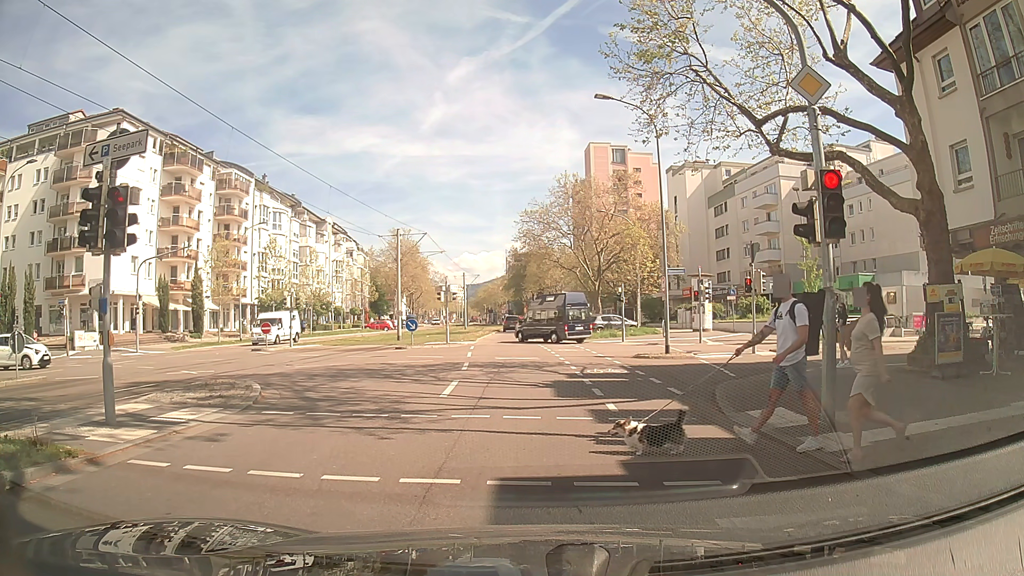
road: tertiary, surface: asphalt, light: Day
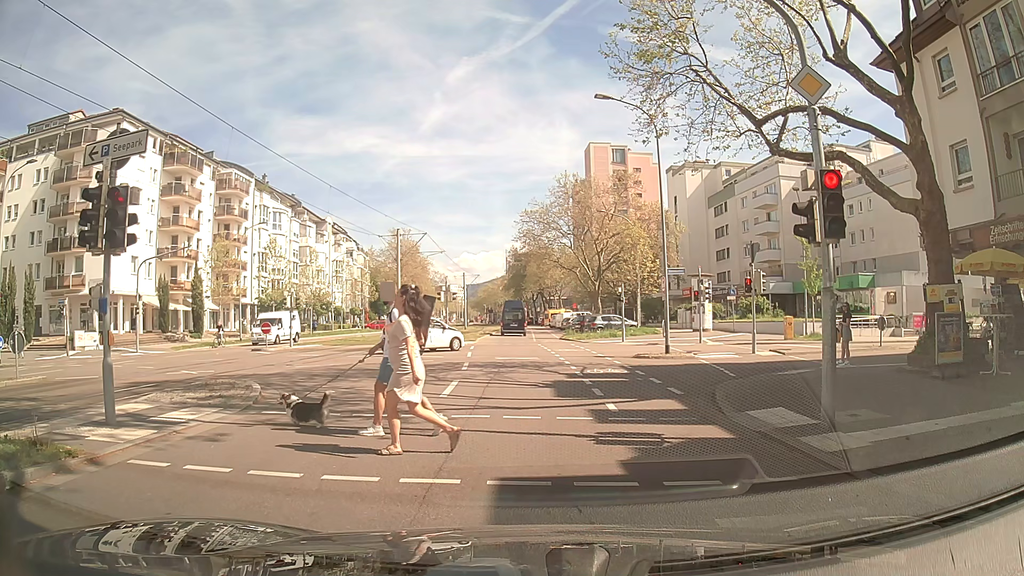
(0.0, 0.0) m; 0°
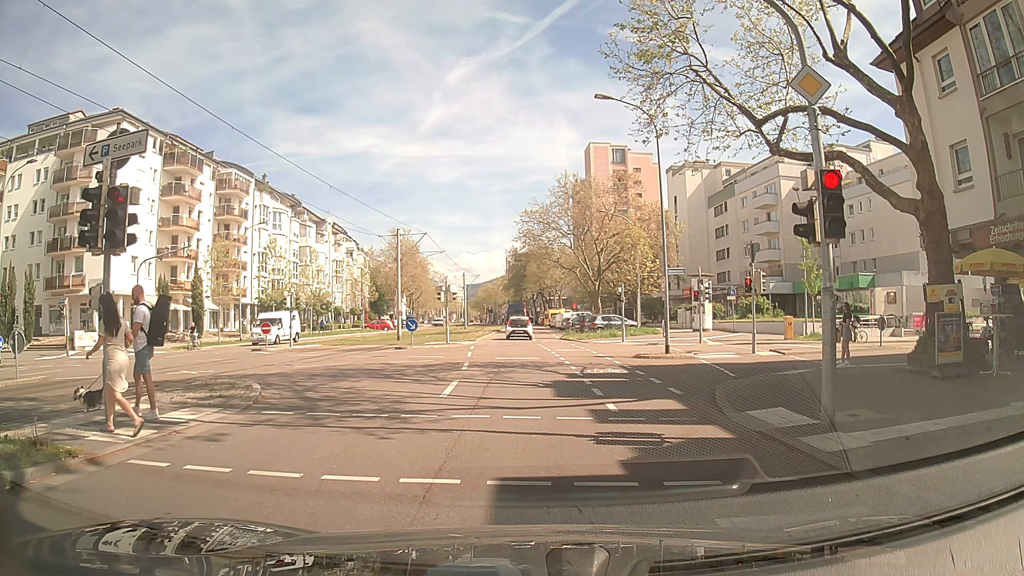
(0.0, 0.0) m; 0°
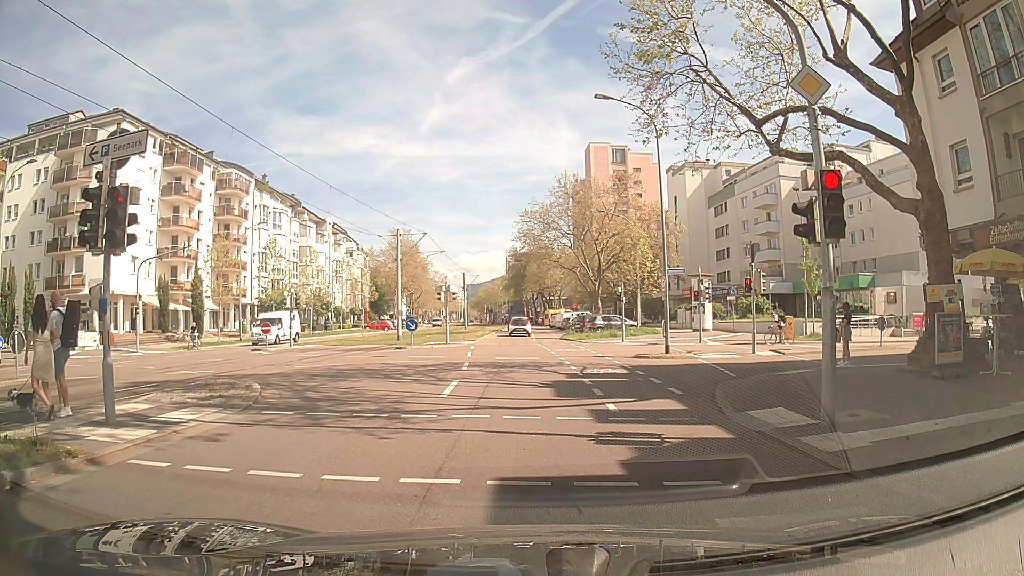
(0.0, 0.0) m; 0°
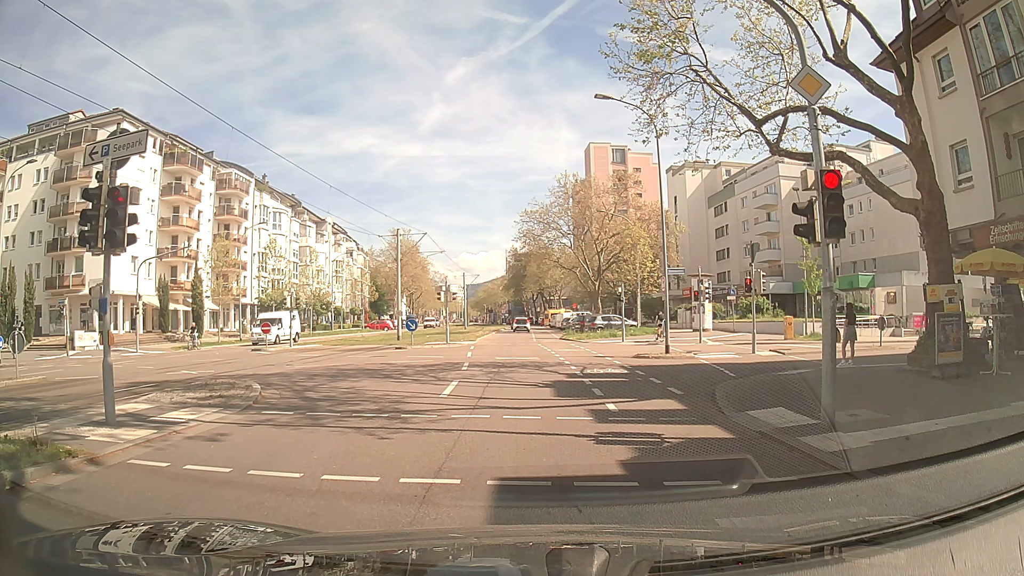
(0.0, 0.0) m; 0°
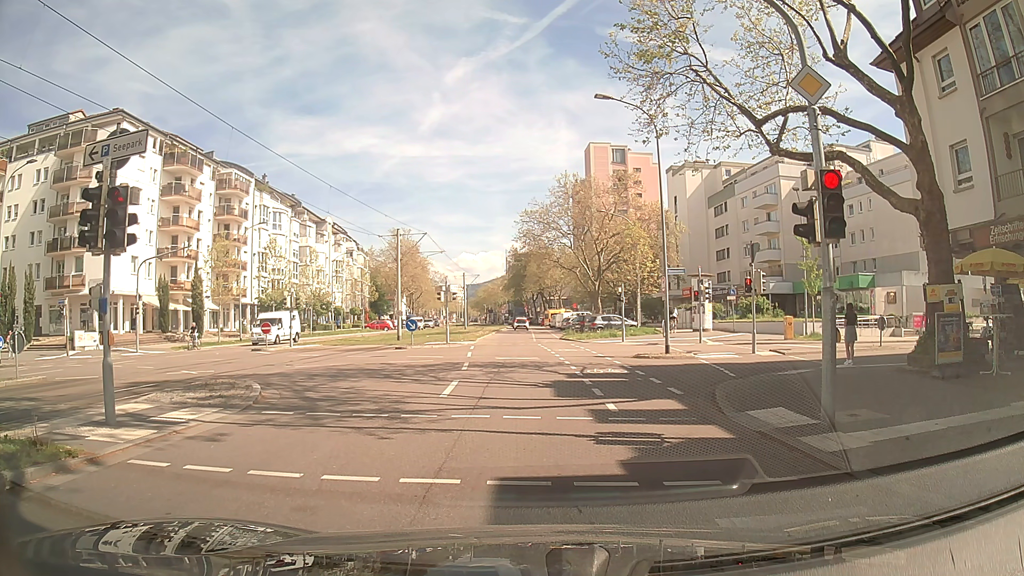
(0.0, 0.0) m; 0°
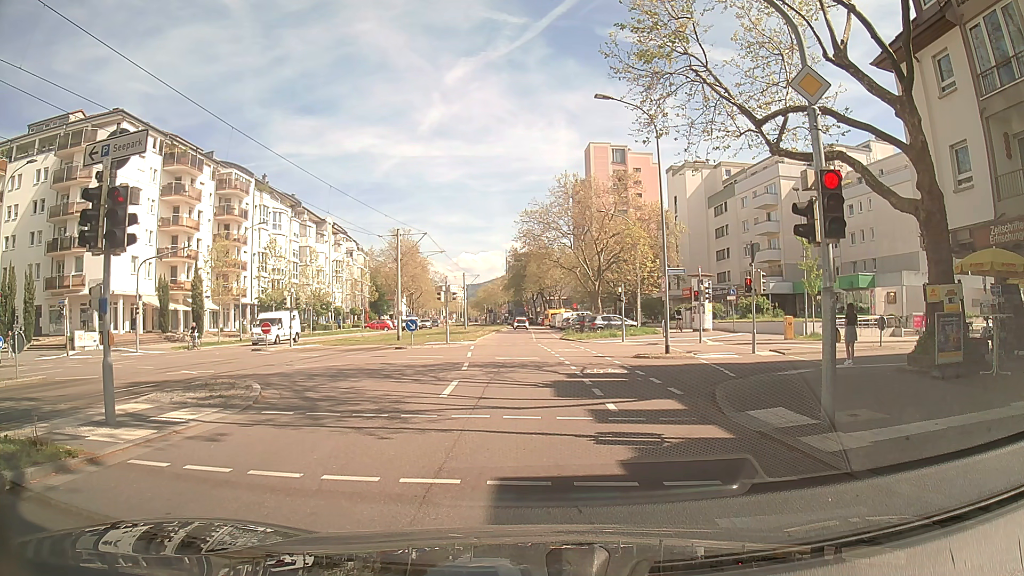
(0.0, 0.0) m; 0°
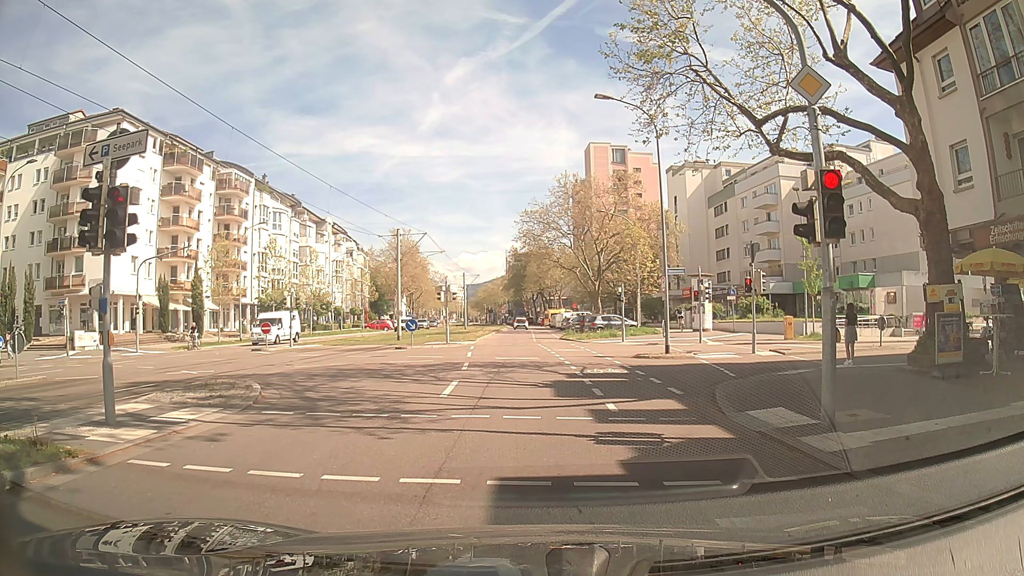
(0.0, 0.0) m; 0°
